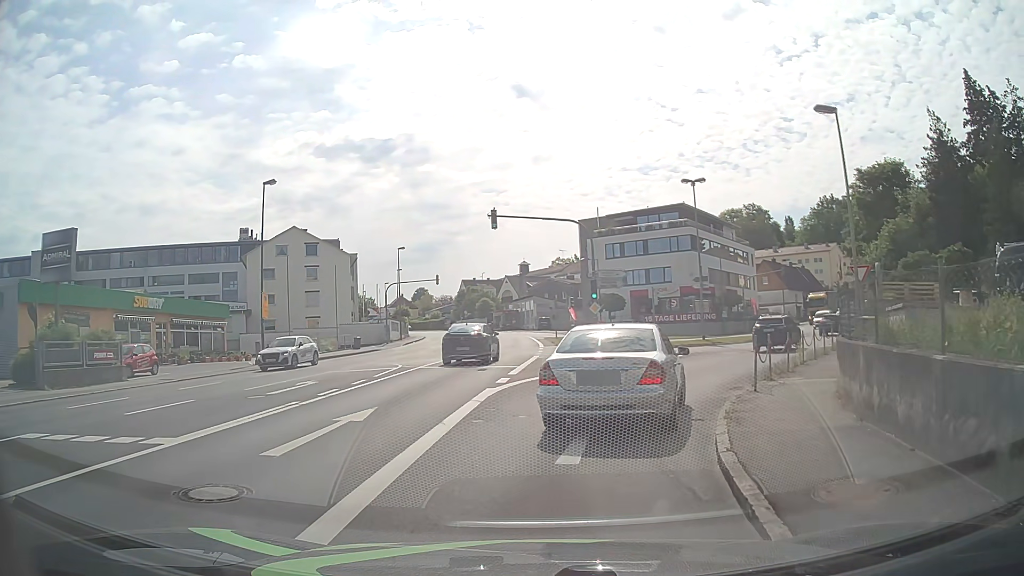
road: tertiary_link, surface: asphalt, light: Day
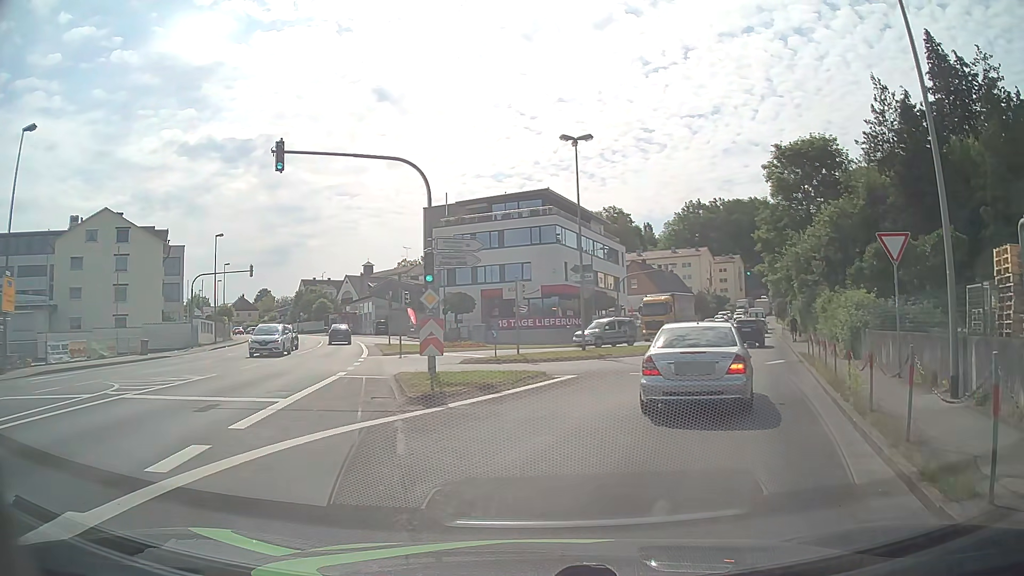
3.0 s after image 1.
(+0.8, +11.4) m; +11°
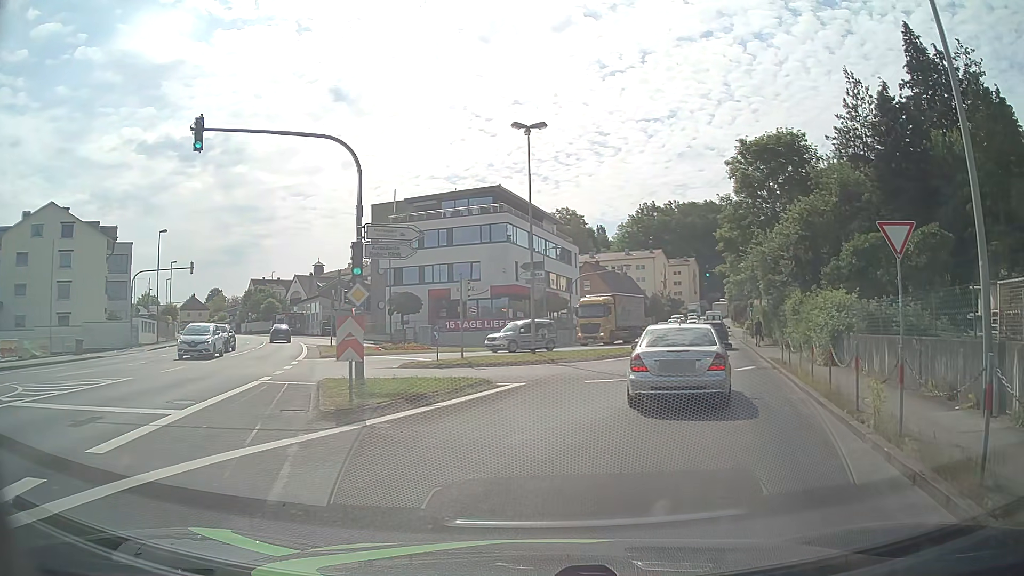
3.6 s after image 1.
(+0.1, +2.3) m; +5°
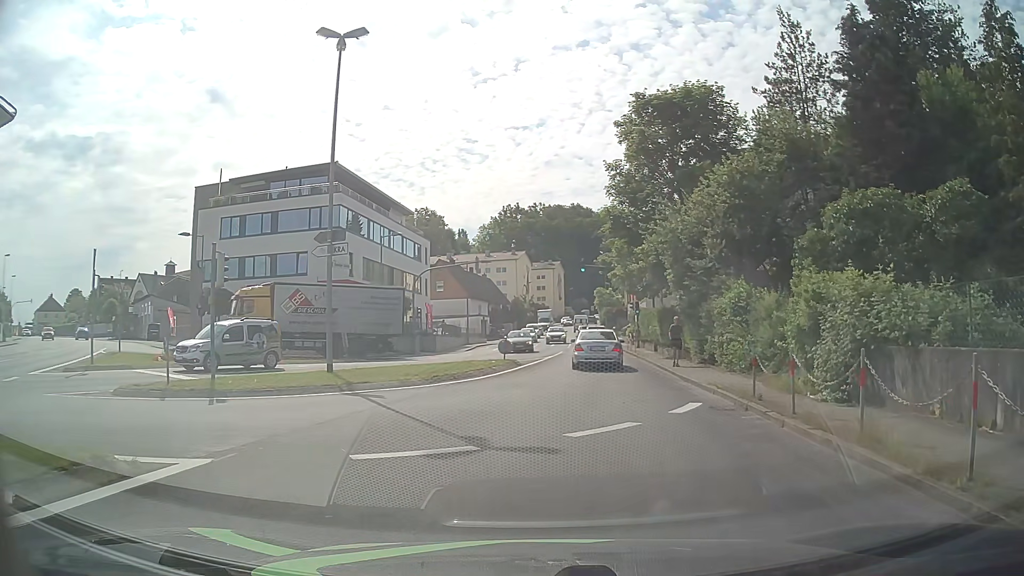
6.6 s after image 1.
(+1.4, +10.1) m; +13°
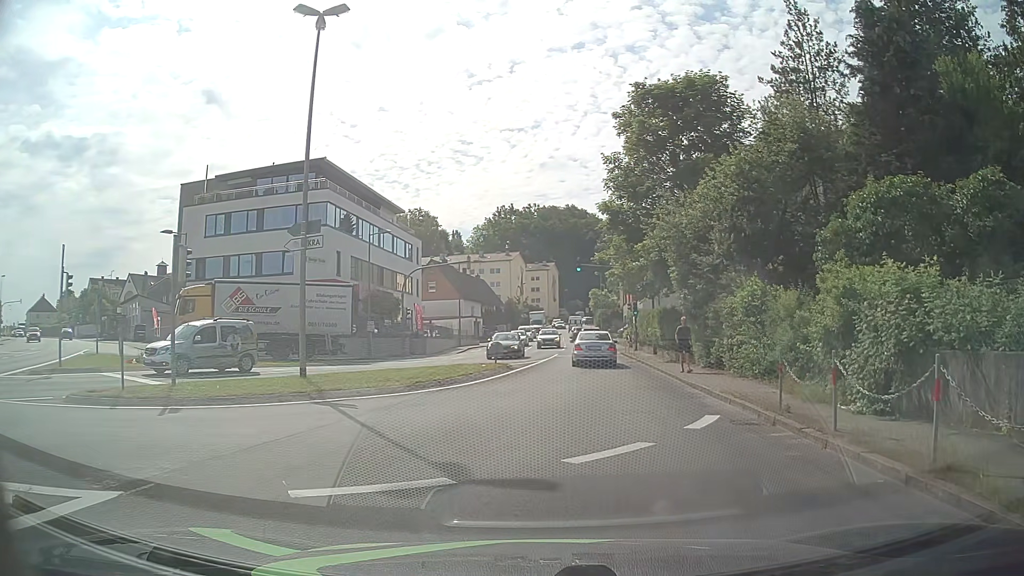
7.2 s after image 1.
(0.0, +1.7) m; -1°
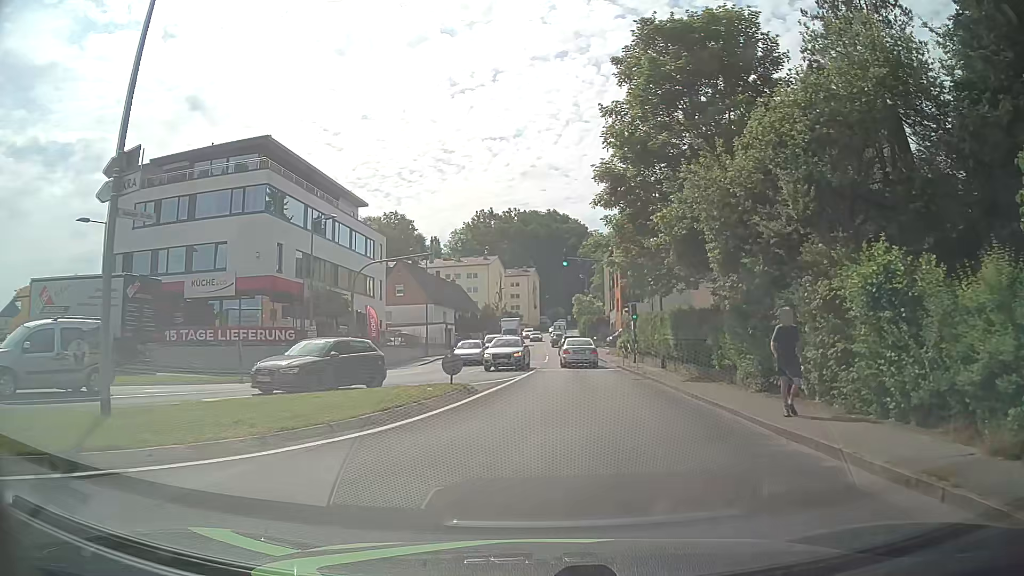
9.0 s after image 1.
(+0.2, +8.4) m; +2°
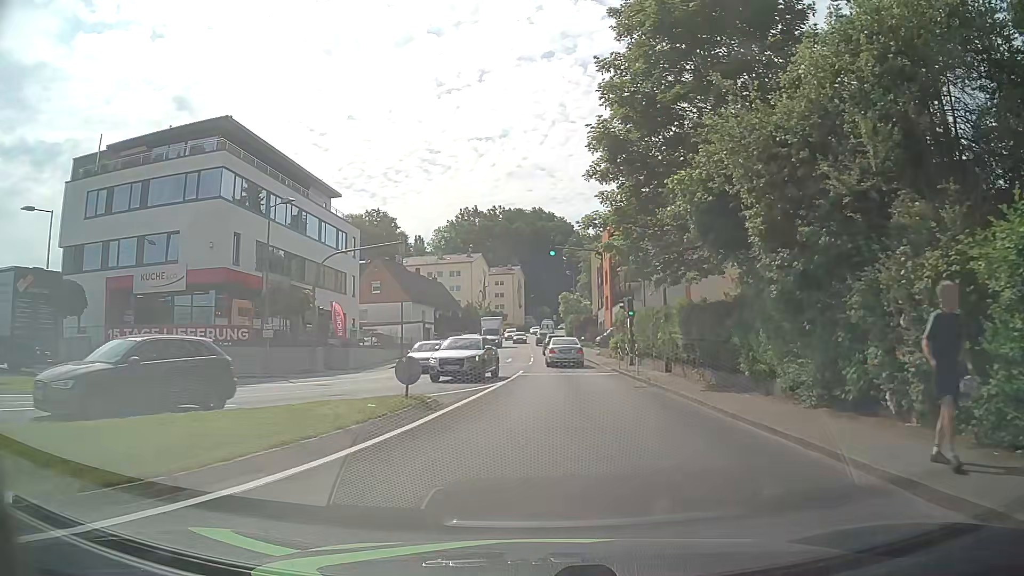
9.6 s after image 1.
(0.0, +4.3) m; +1°
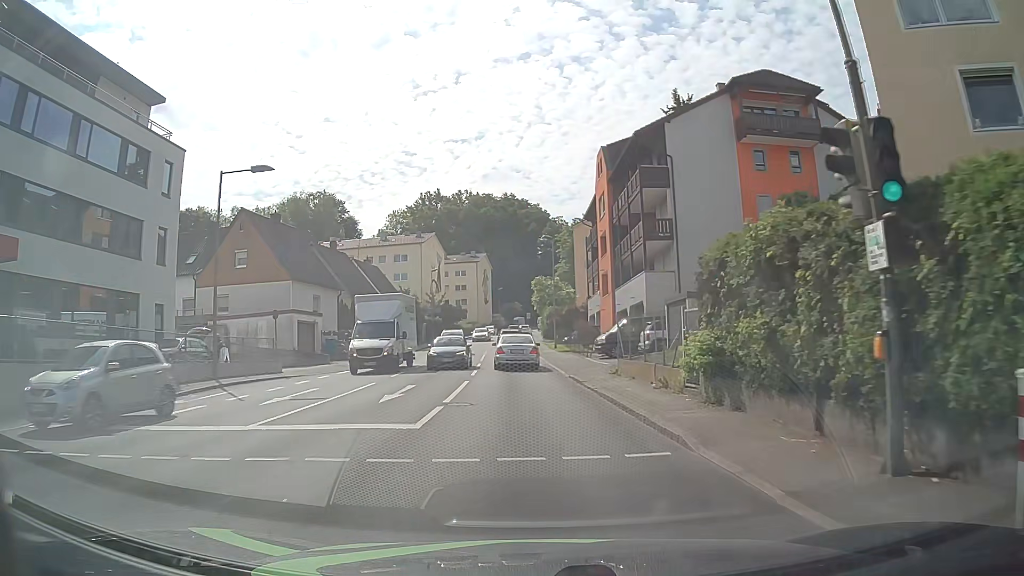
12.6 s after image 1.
(+0.9, +26.3) m; +2°
(0, +10) (-1, +20) (-1, +30) (-2, +40) (-2, +50) (-3, +60) (-3, +70) (-3, +80) (-3, +90) (-2, +100) m
